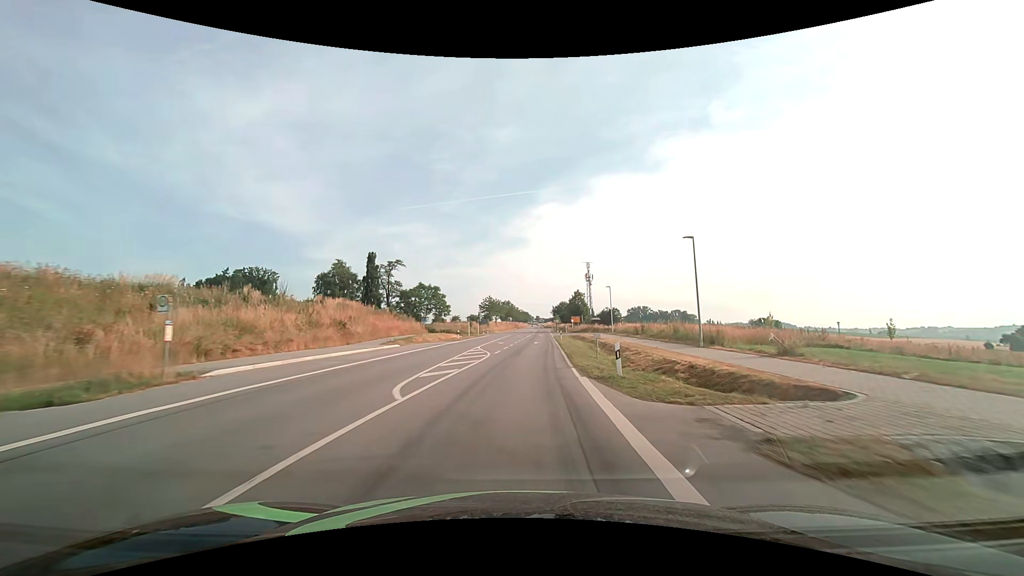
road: secondary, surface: asphalt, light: Day
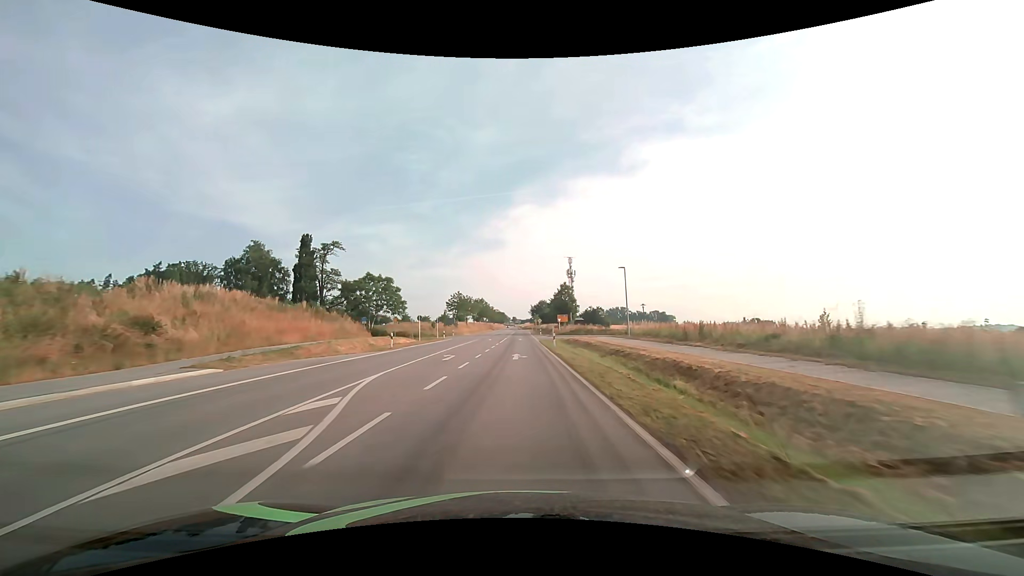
(+0.5, +22.0) m; +3°
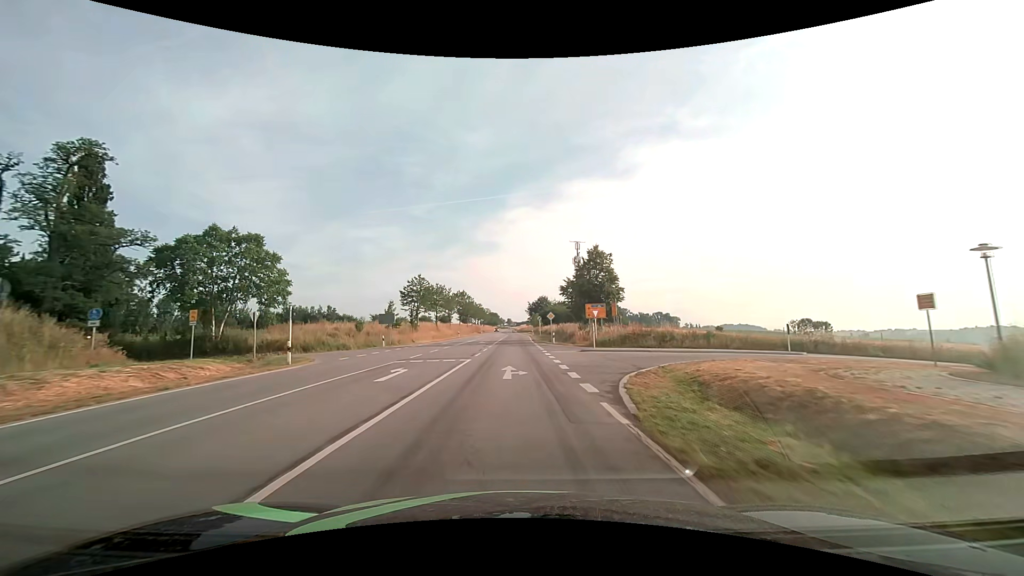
(+0.4, +43.8) m; +1°
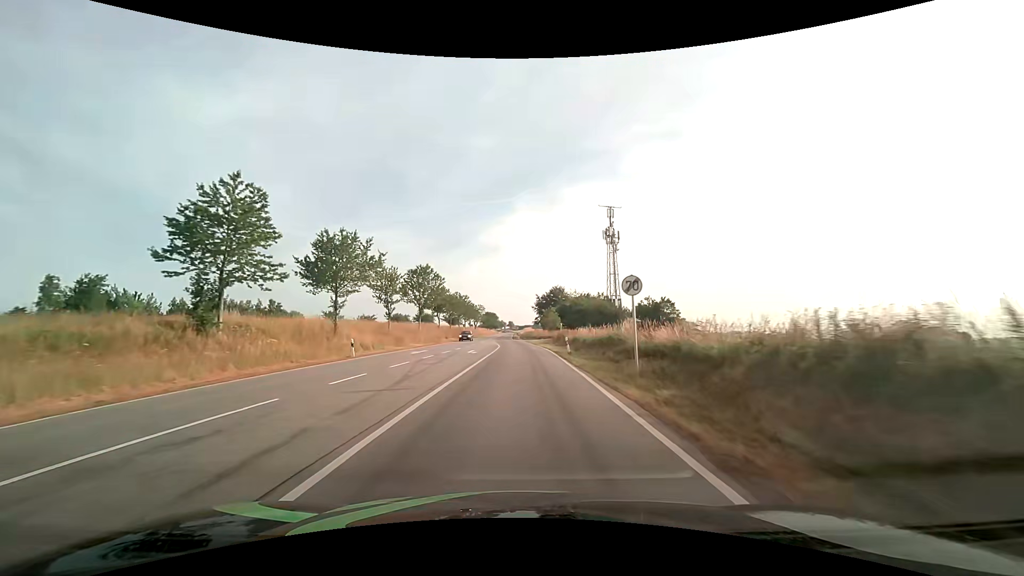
(-0.4, +54.6) m; 0°
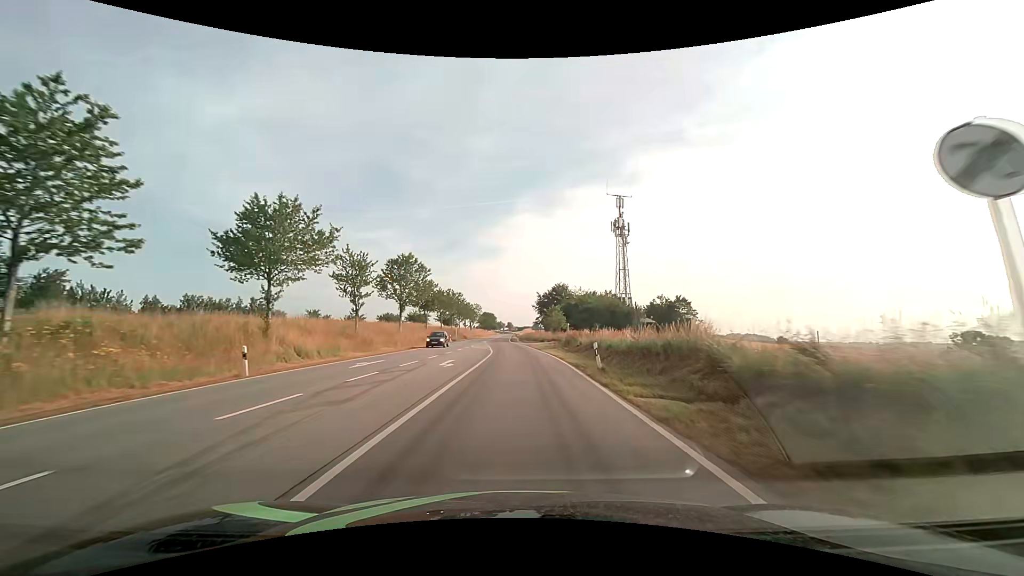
(0.0, +11.2) m; 0°
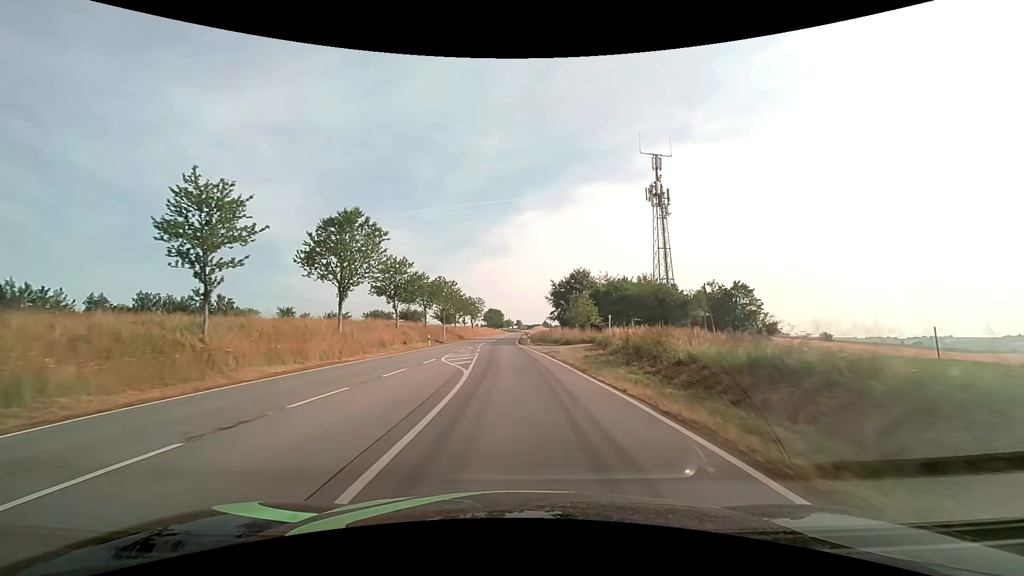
(-0.1, +23.0) m; -1°
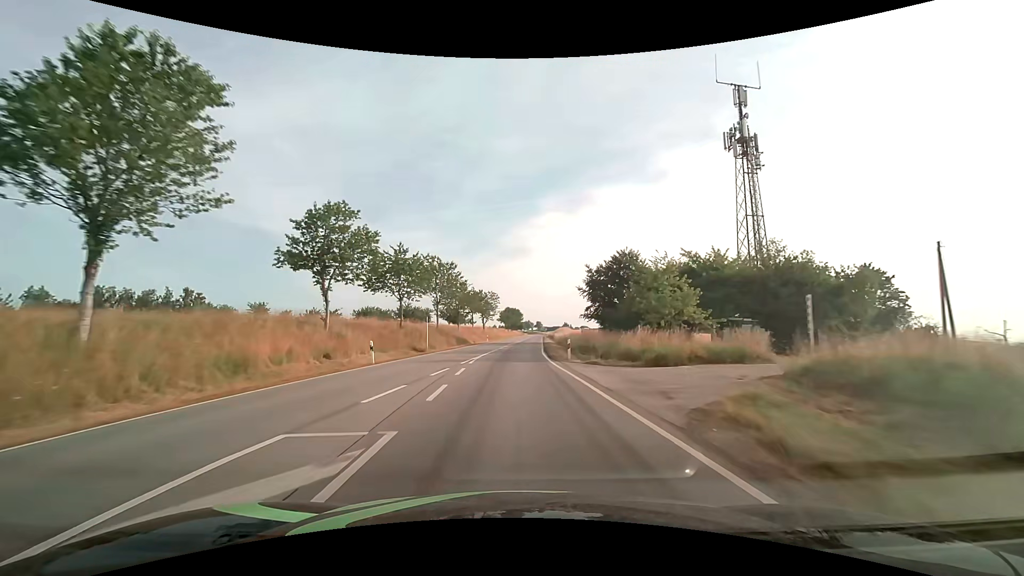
(-0.5, +23.8) m; -2°
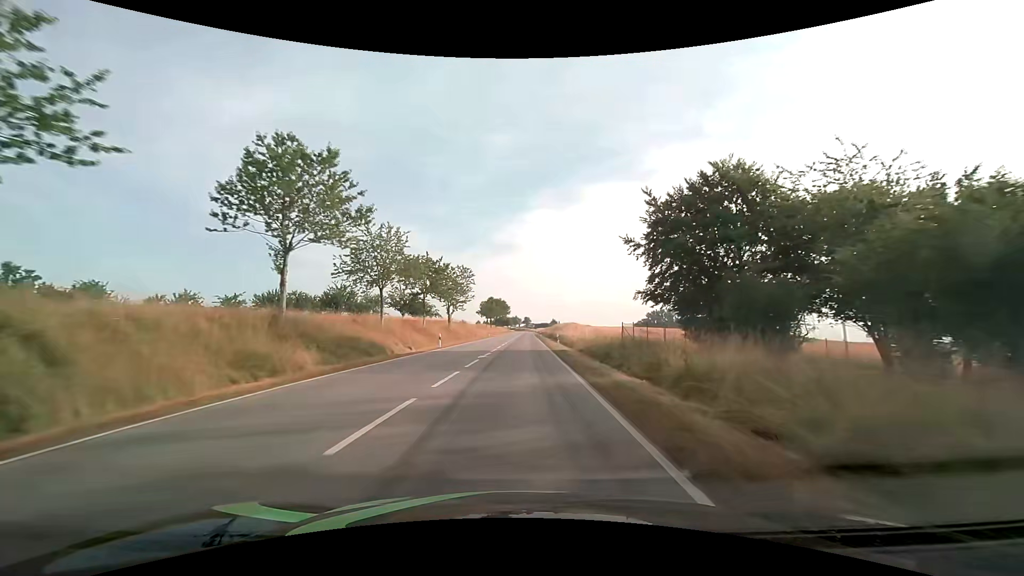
(+0.3, +36.5) m; +1°
(0, +10) (0, +20) (0, +30) (+1, +40) (+1, +50) (+1, +60) (+1, +70) (+2, +80) (+2, +90) (+2, +100) m
